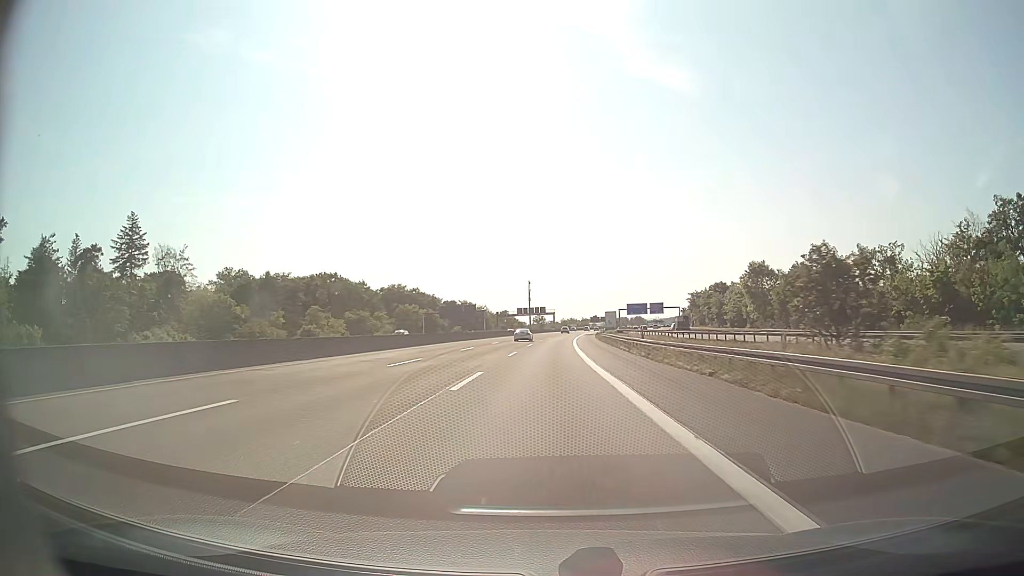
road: motorway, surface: asphalt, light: Day
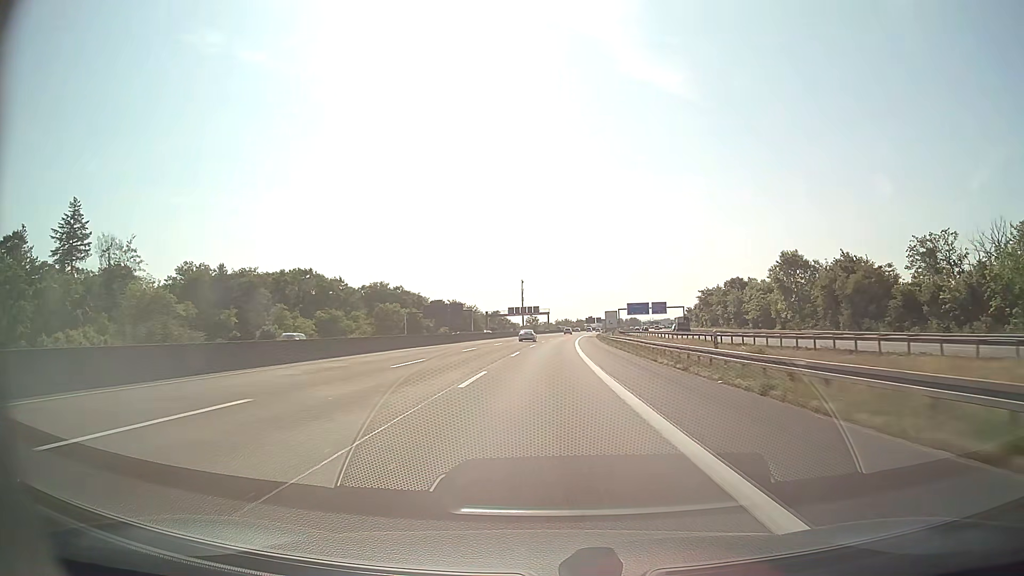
(+0.1, +17.4) m; +1°
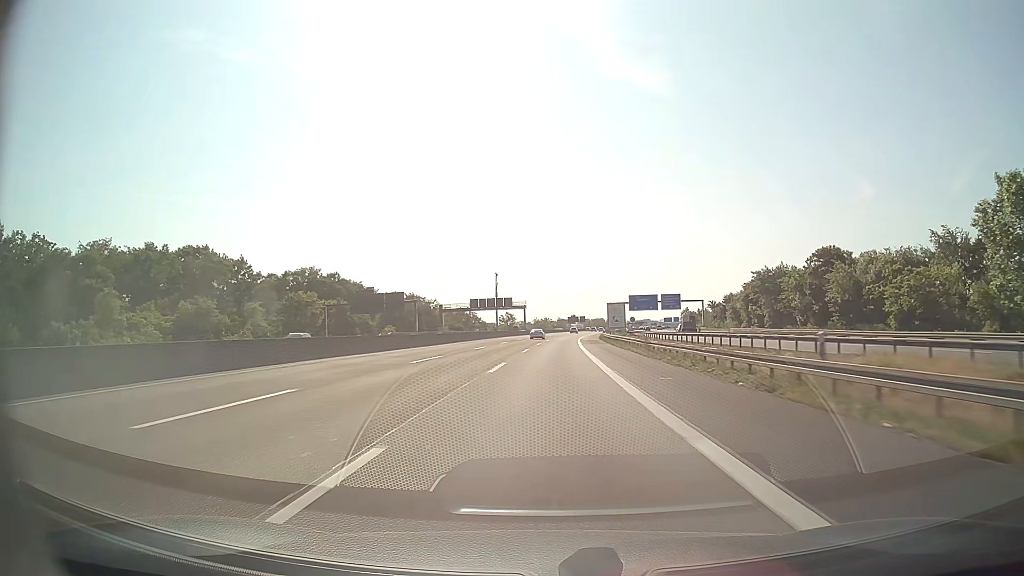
(+0.8, +52.2) m; +2°
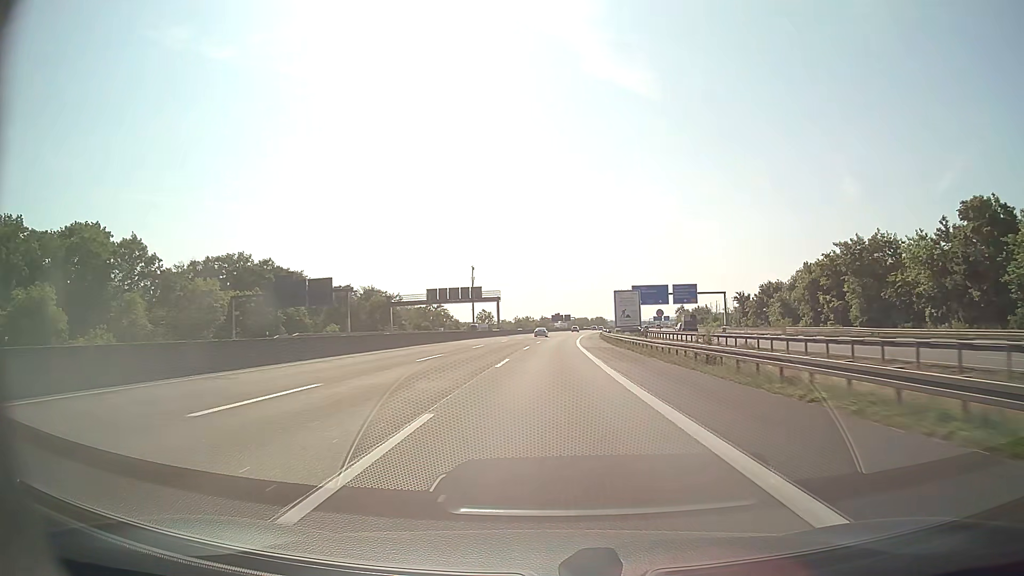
(+0.4, +34.8) m; +1°
(0, +10) (0, +20) (0, +30) (+1, +40) (+1, +50) (+1, +60) (+2, +70) (+2, +80) (+3, +90) (+4, +100) m
